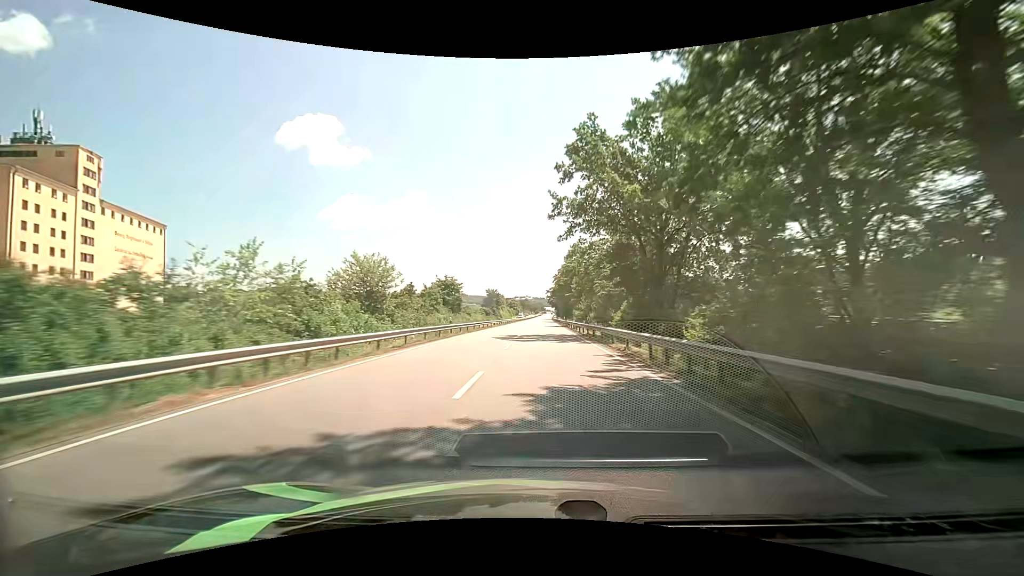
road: primary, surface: asphalt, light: Day
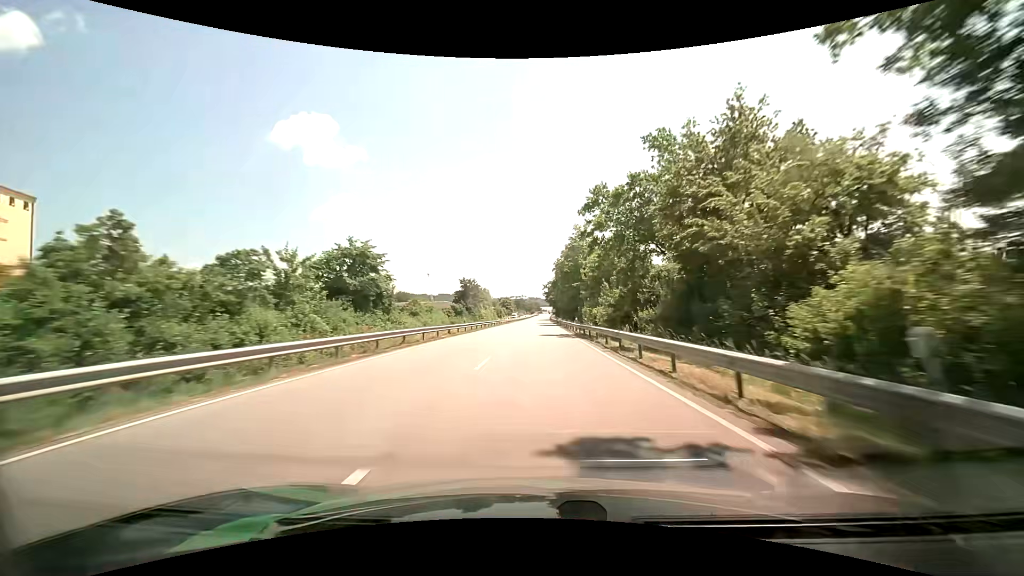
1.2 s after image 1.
(+0.1, +31.6) m; +1°
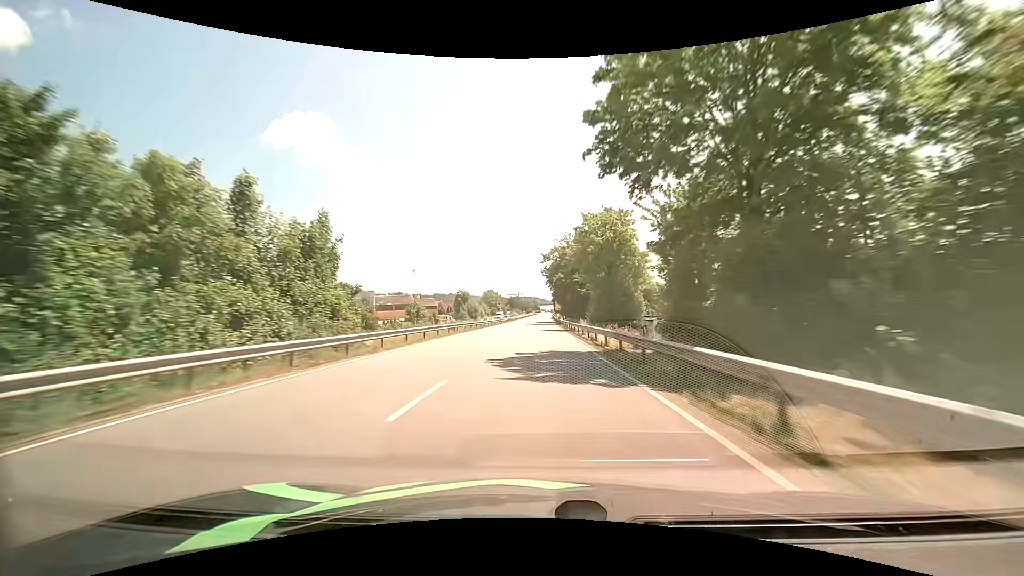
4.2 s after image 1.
(+0.3, +78.4) m; 0°
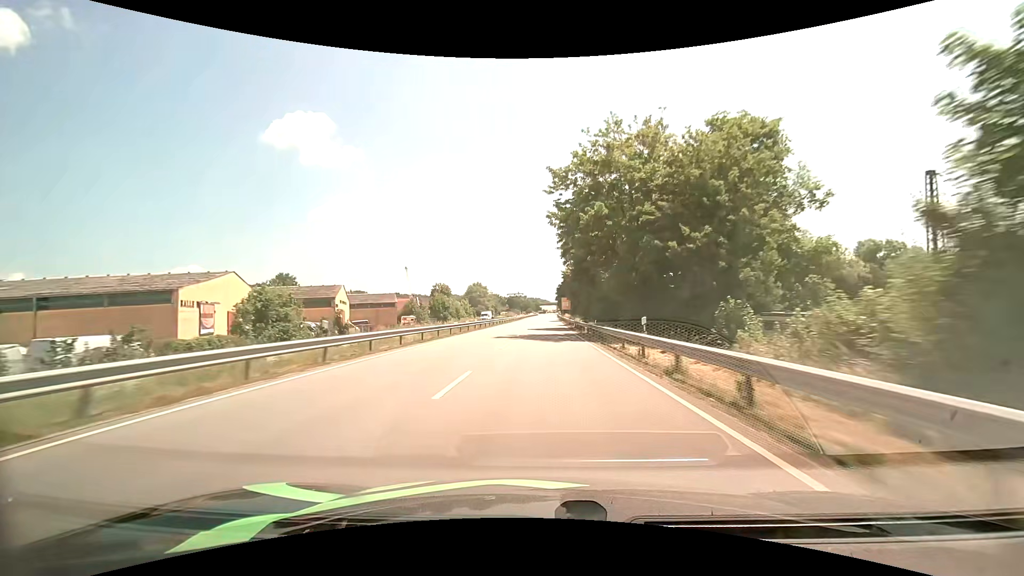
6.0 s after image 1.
(-0.1, +46.6) m; 0°
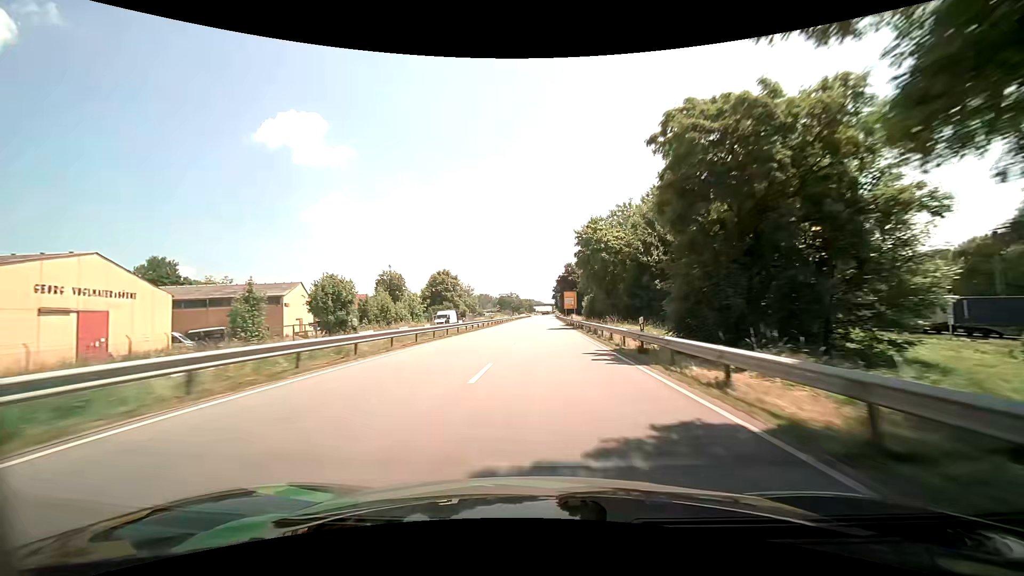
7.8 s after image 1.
(+0.3, +46.4) m; +1°
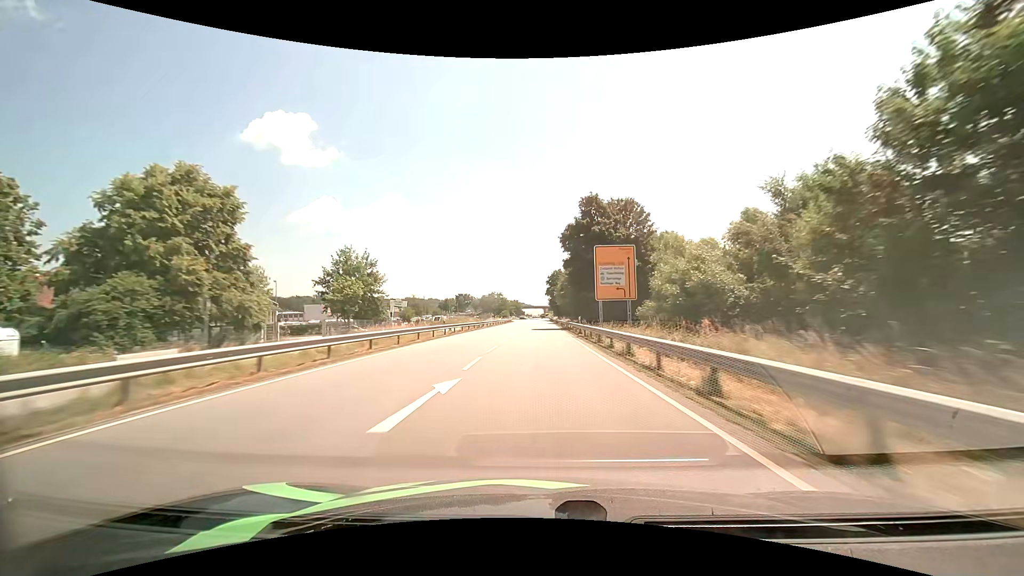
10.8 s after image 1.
(+1.3, +76.9) m; +1°
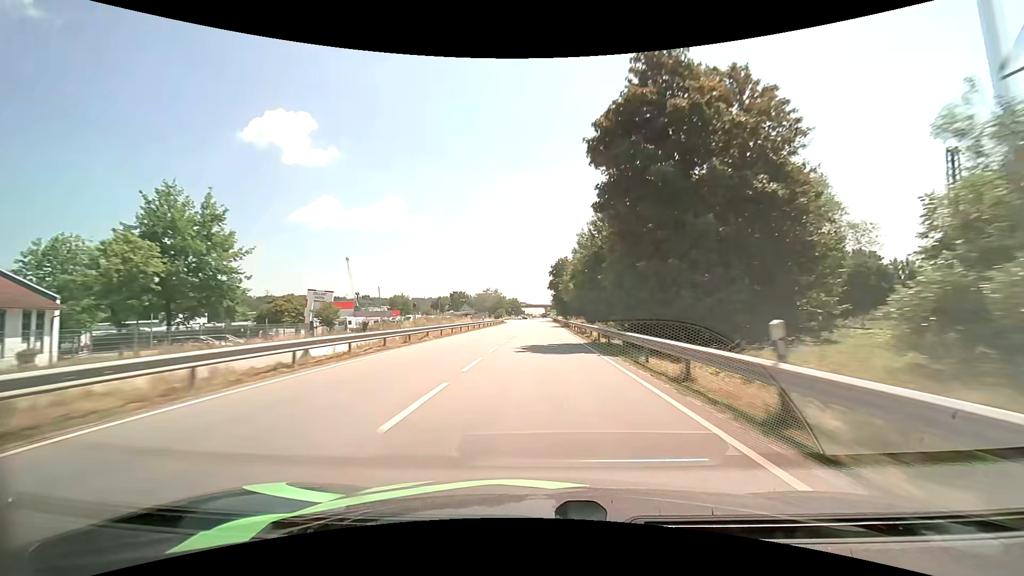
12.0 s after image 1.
(0.0, +30.4) m; 0°
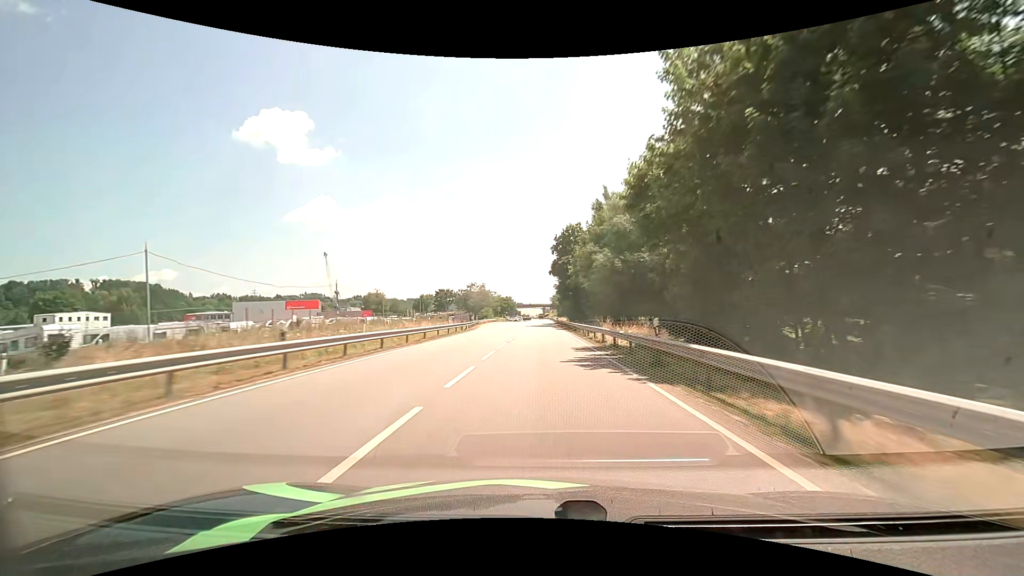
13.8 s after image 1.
(+0.1, +44.8) m; 0°
(0, +10) (0, +20) (0, +30) (0, +40) (0, +50) (+1, +60) (+1, +70) (+1, +80) (+1, +90) (+1, +100) m
